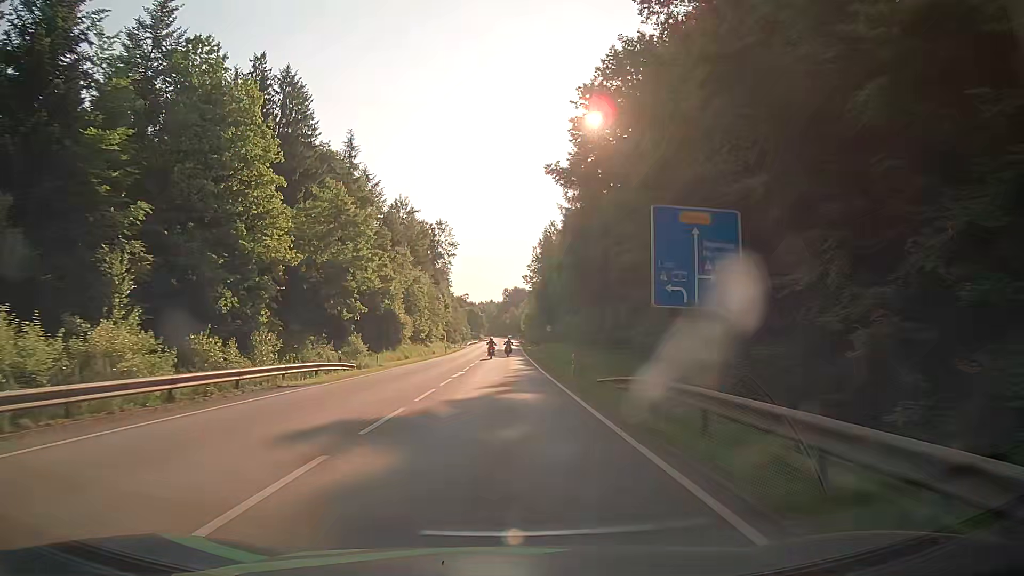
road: secondary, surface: asphalt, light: Day
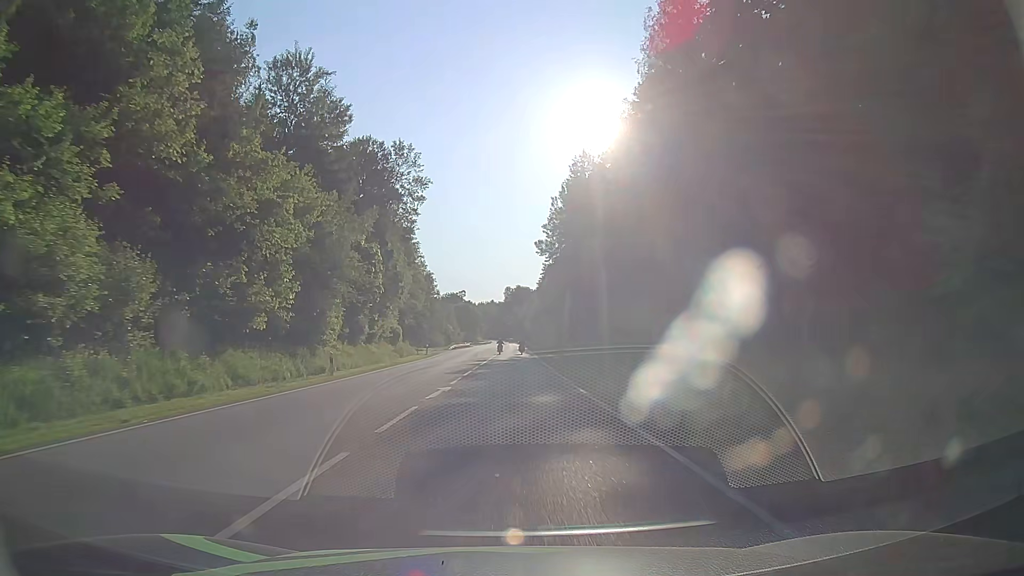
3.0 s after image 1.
(+0.1, +53.8) m; +1°
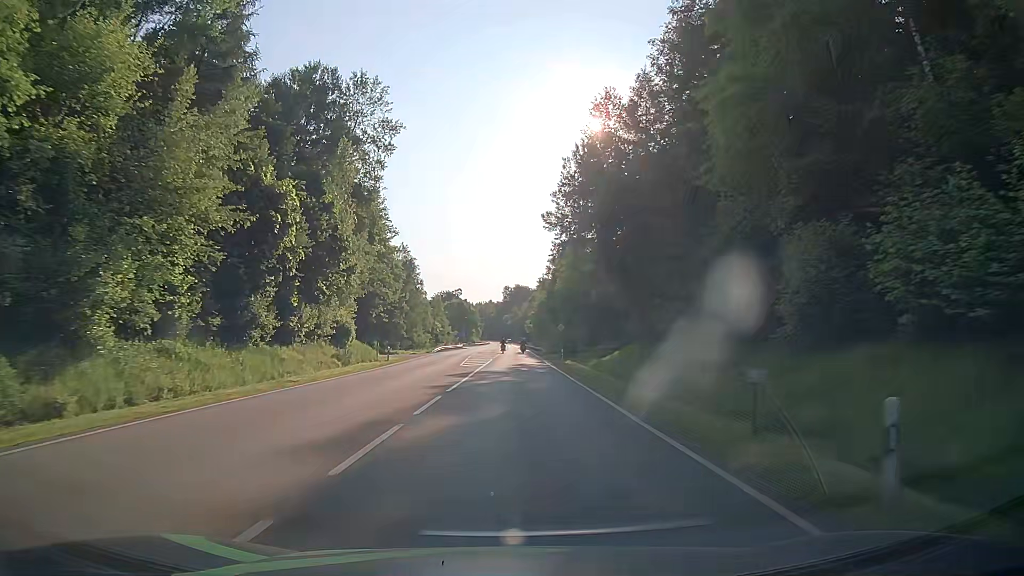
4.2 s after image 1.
(-0.2, +21.4) m; 0°
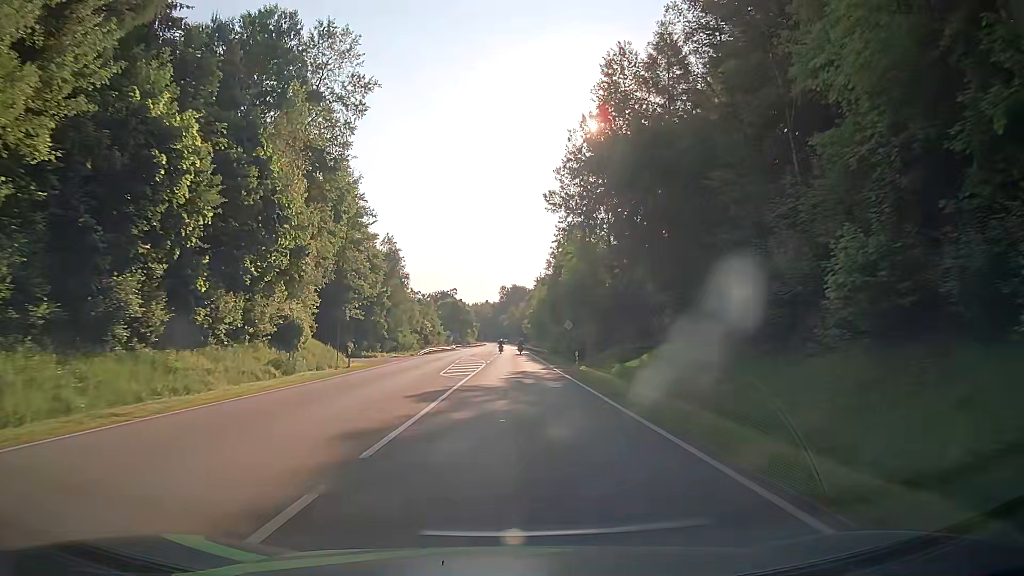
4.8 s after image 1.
(+0.1, +10.7) m; 0°
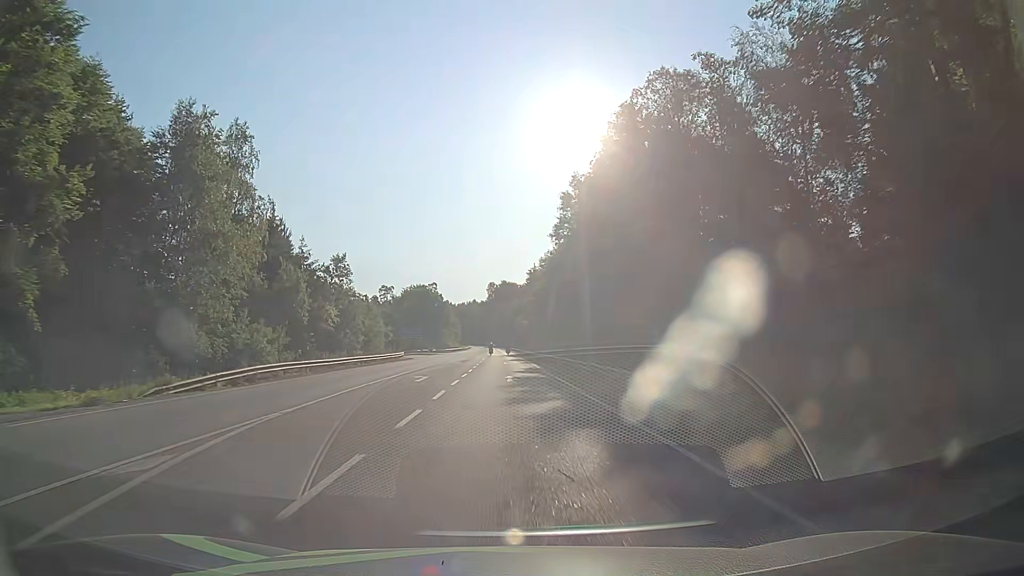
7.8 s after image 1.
(+0.6, +53.6) m; +1°
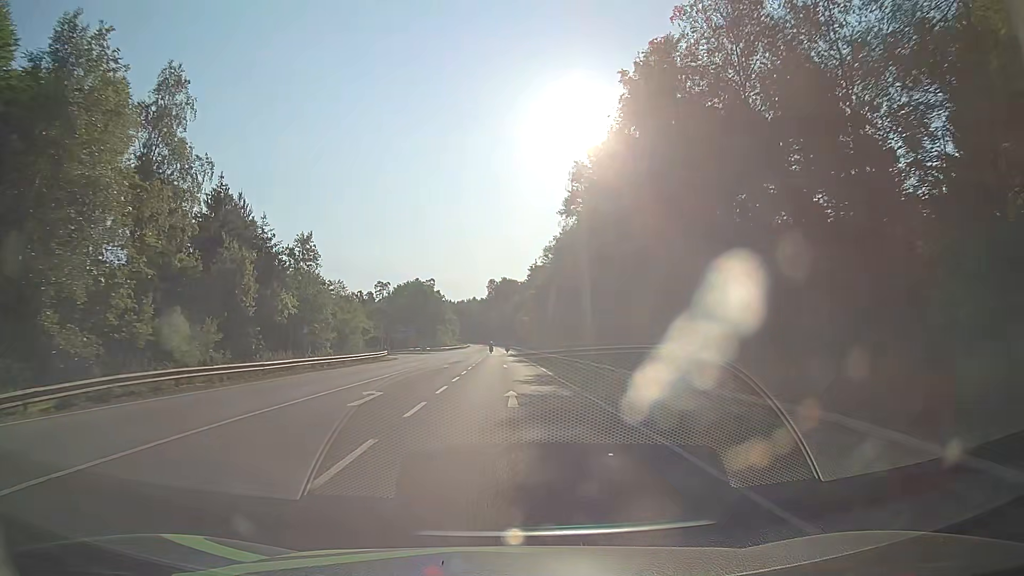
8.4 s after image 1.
(0.0, +10.7) m; -1°
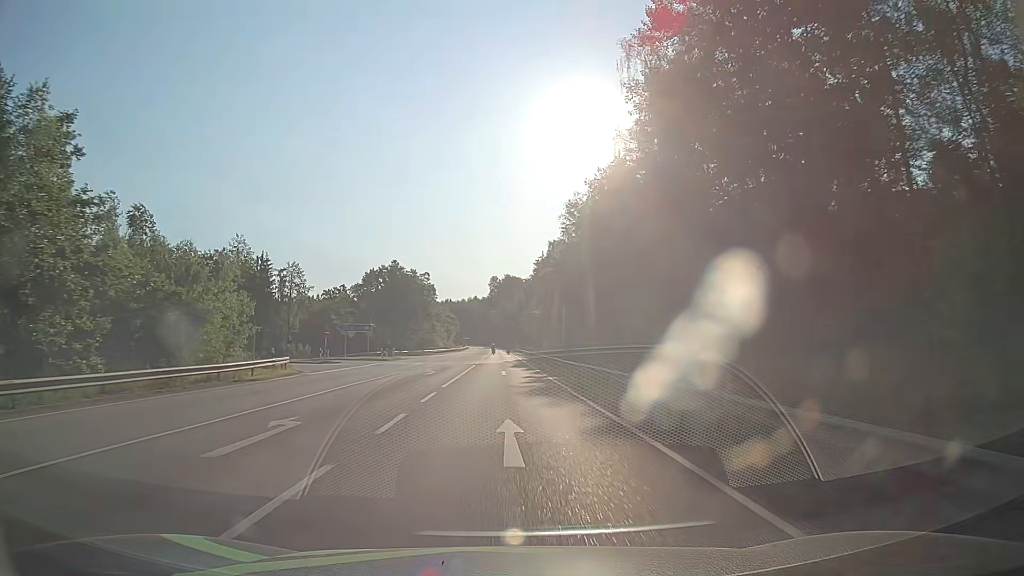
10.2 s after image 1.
(0.0, +32.2) m; 0°
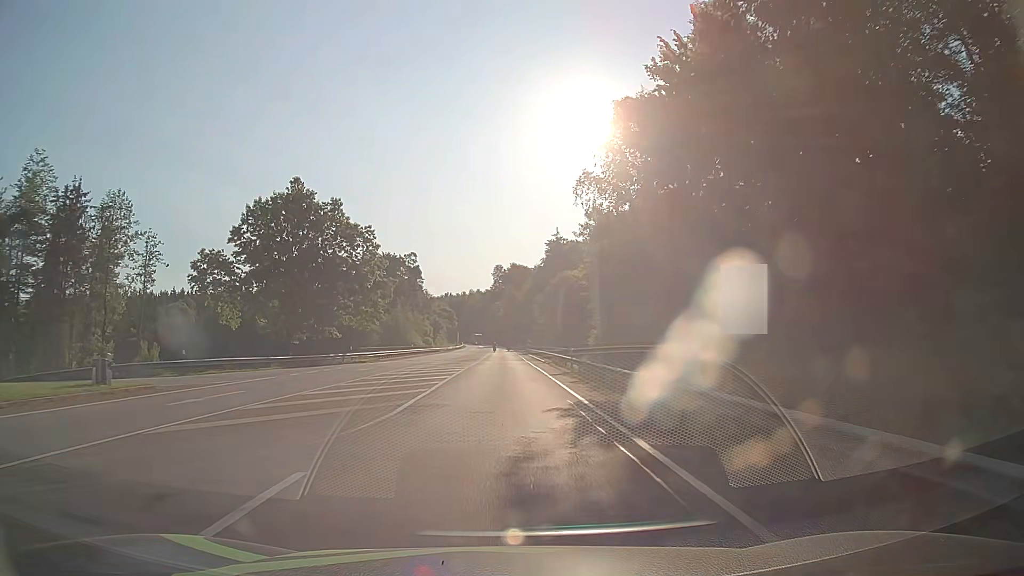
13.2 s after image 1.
(0.0, +53.8) m; -1°
(0, +10) (0, +20) (0, +30) (0, +40) (0, +50) (0, +60) (+1, +70) (+1, +80) (+1, +90) (+1, +100) m
